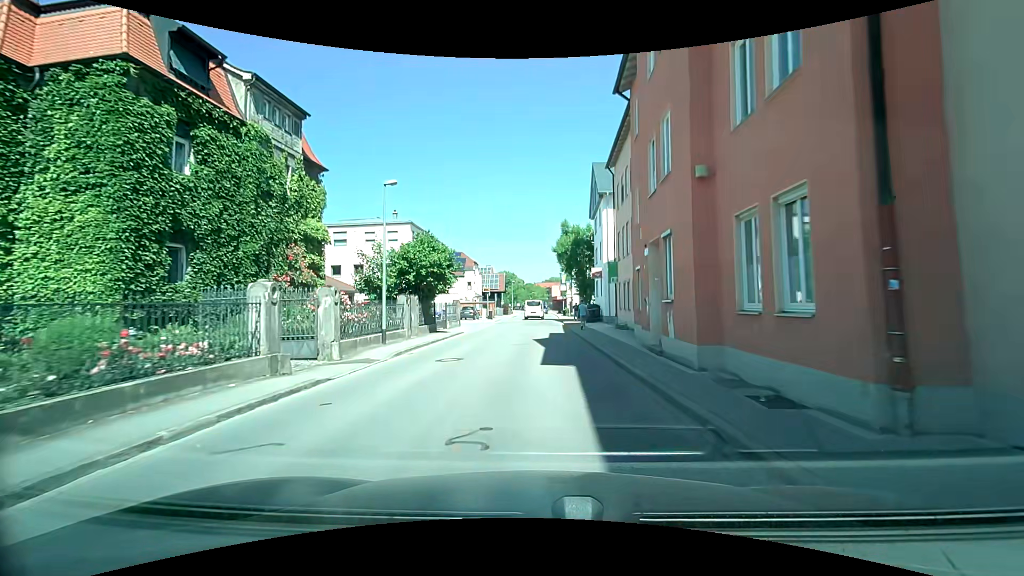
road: residential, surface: asphalt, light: Day
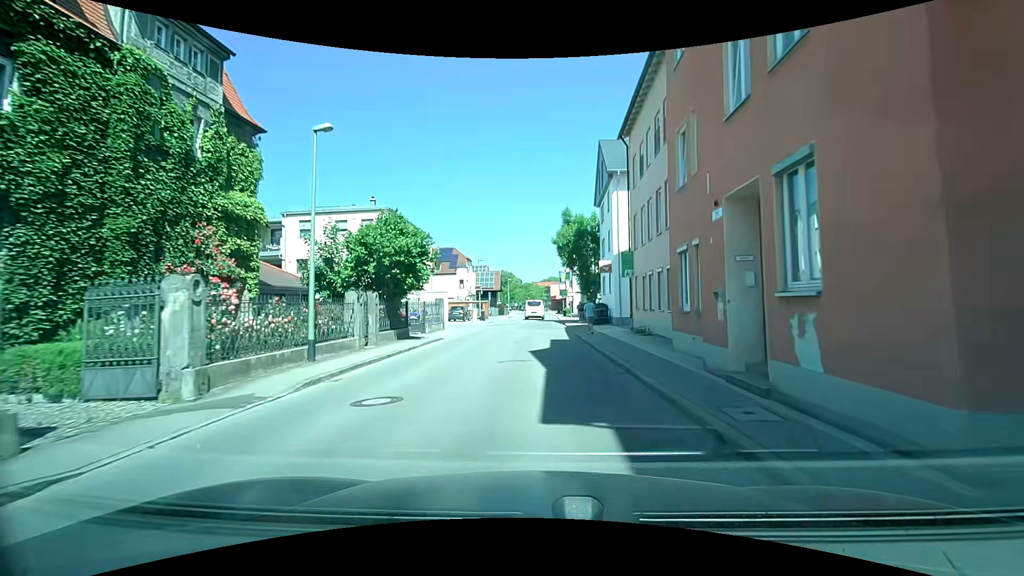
(0.0, +5.9) m; +1°
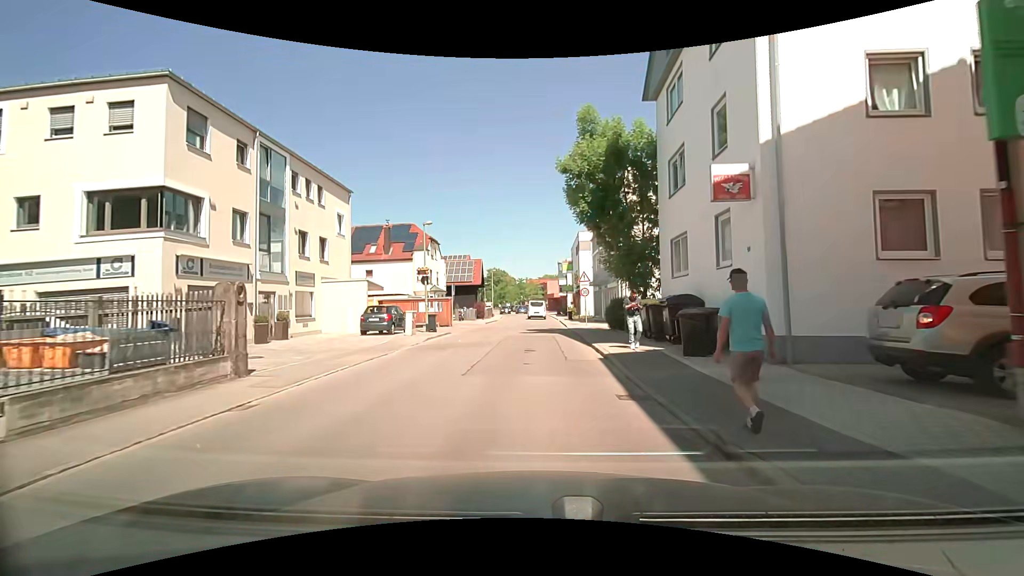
(-0.1, +22.0) m; 0°
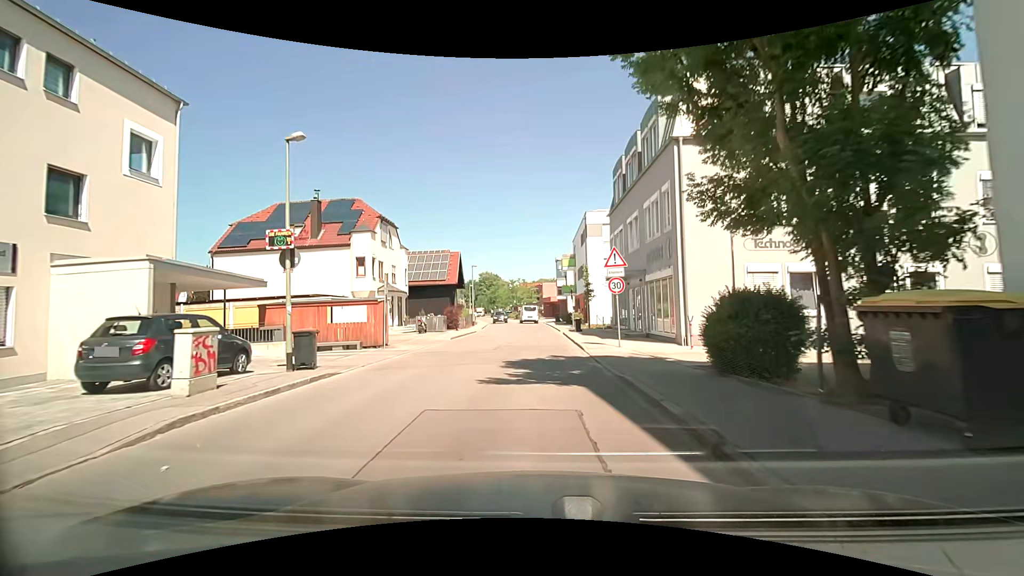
(0.0, +15.0) m; 0°
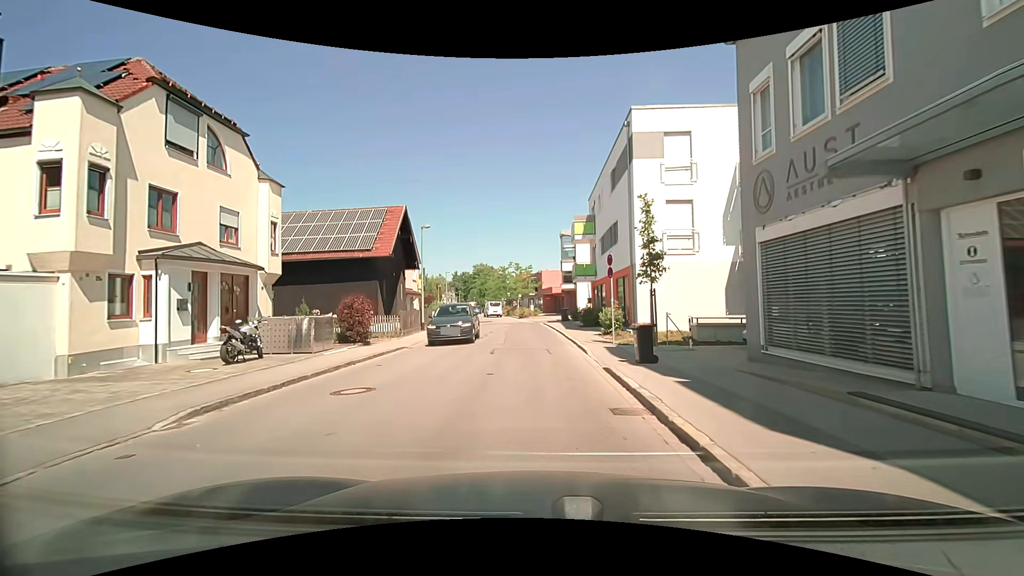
(+0.2, +21.3) m; +1°
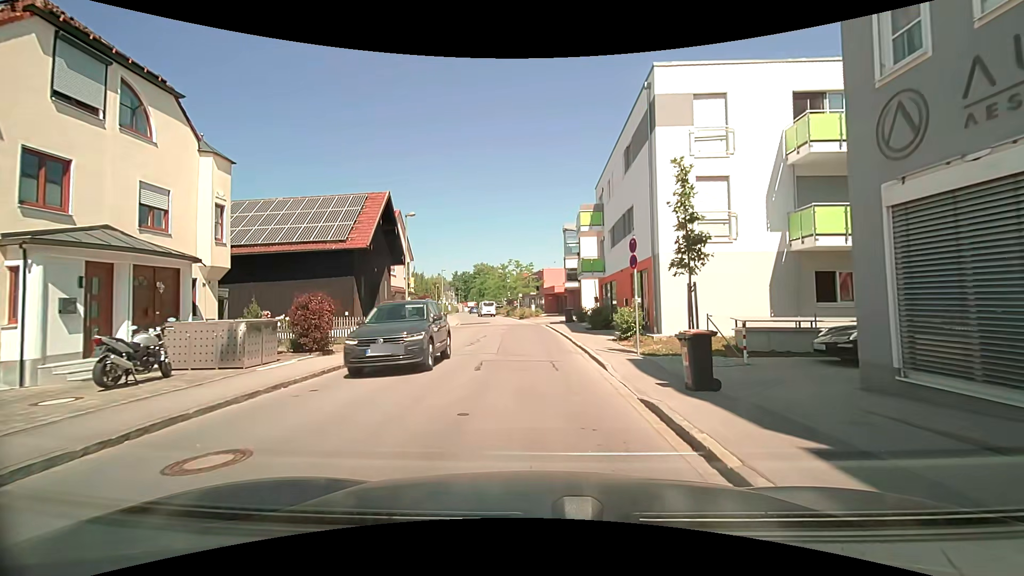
(-0.1, +3.9) m; -2°
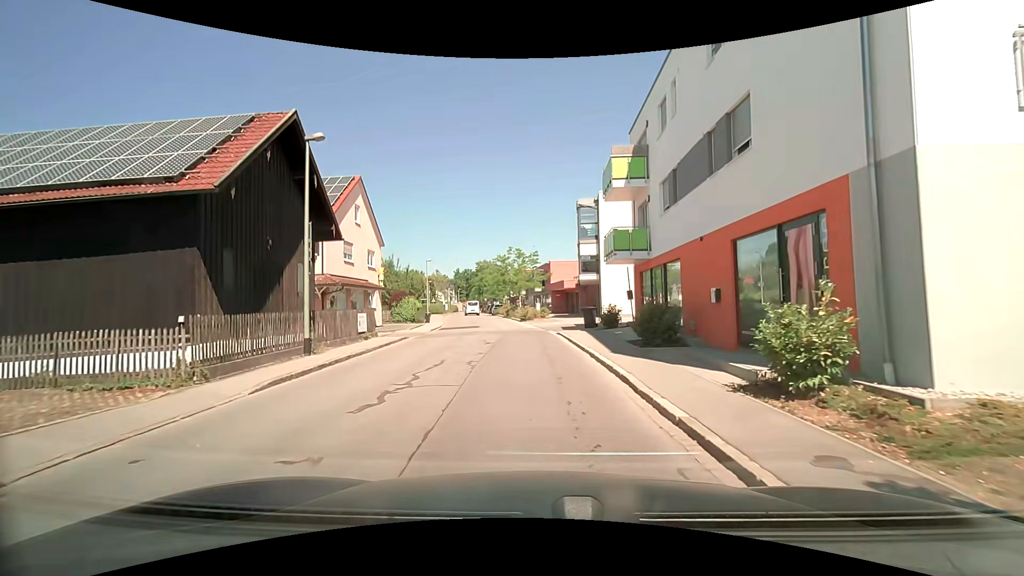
(0.0, +11.7) m; +1°
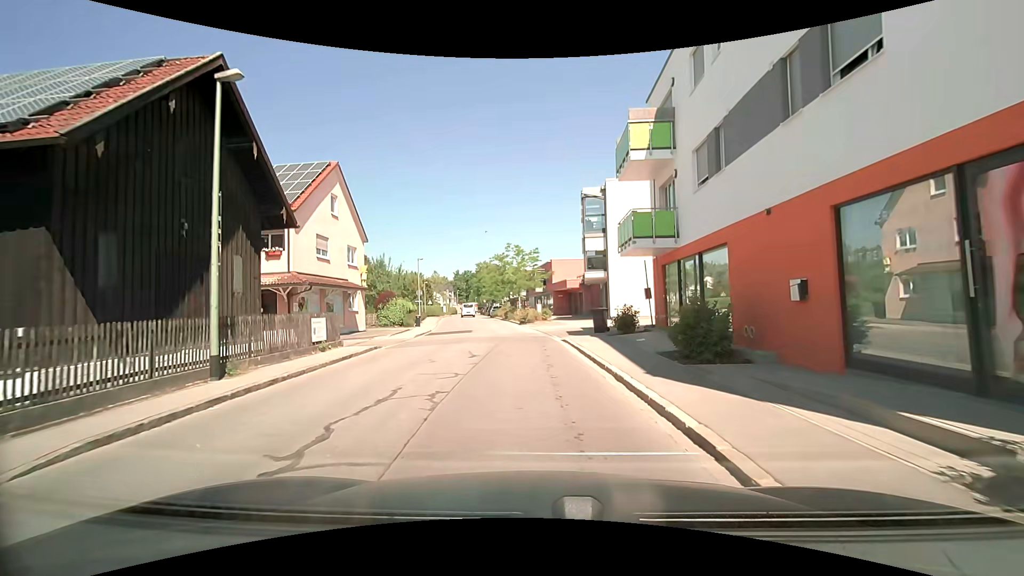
(0.0, +4.1) m; 0°
(0, +10) (-1, +20) (-2, +30) (-3, +40) (-5, +50) (-7, +60) (-9, +69) (-10, +79) (-12, +89) (-14, +99) m
